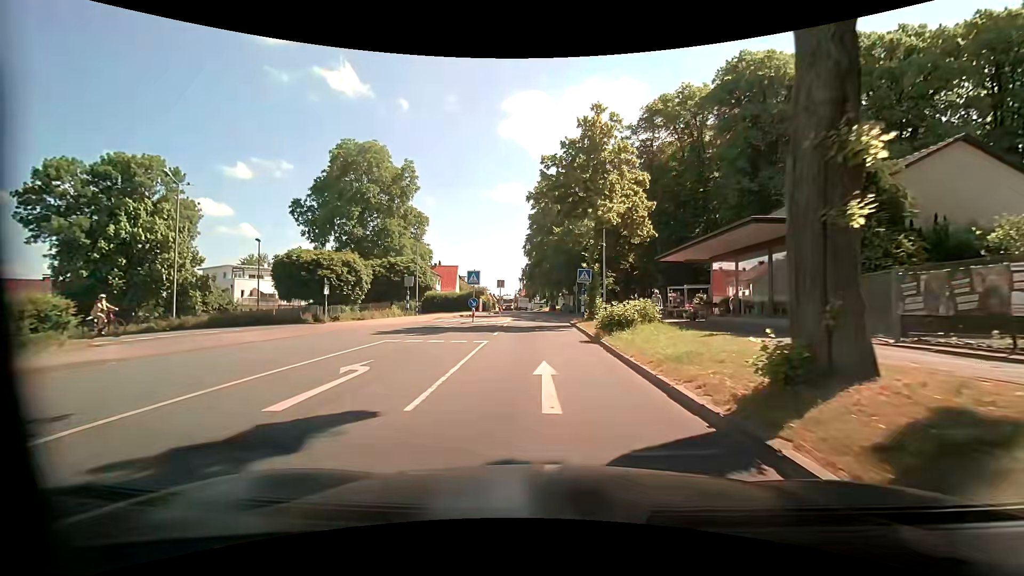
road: residential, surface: asphalt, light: Day
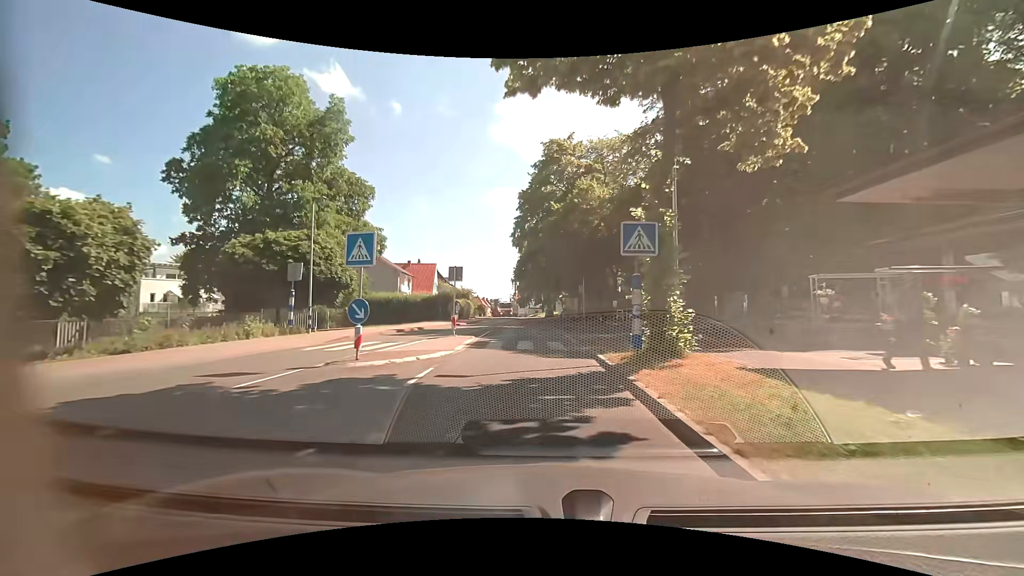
(+0.5, +17.3) m; +2°
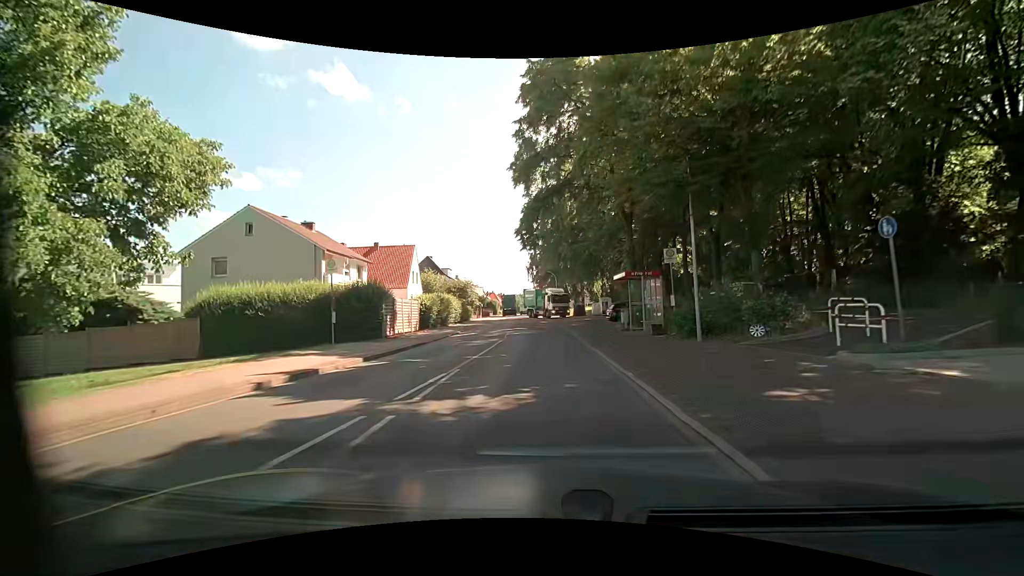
(-0.5, +27.0) m; -2°
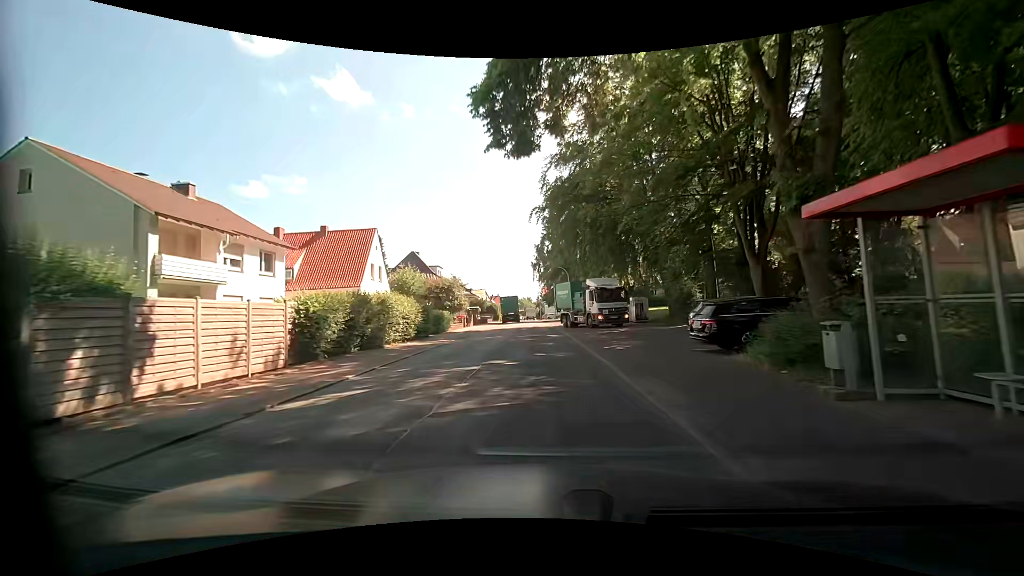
(-0.1, +17.0) m; -2°
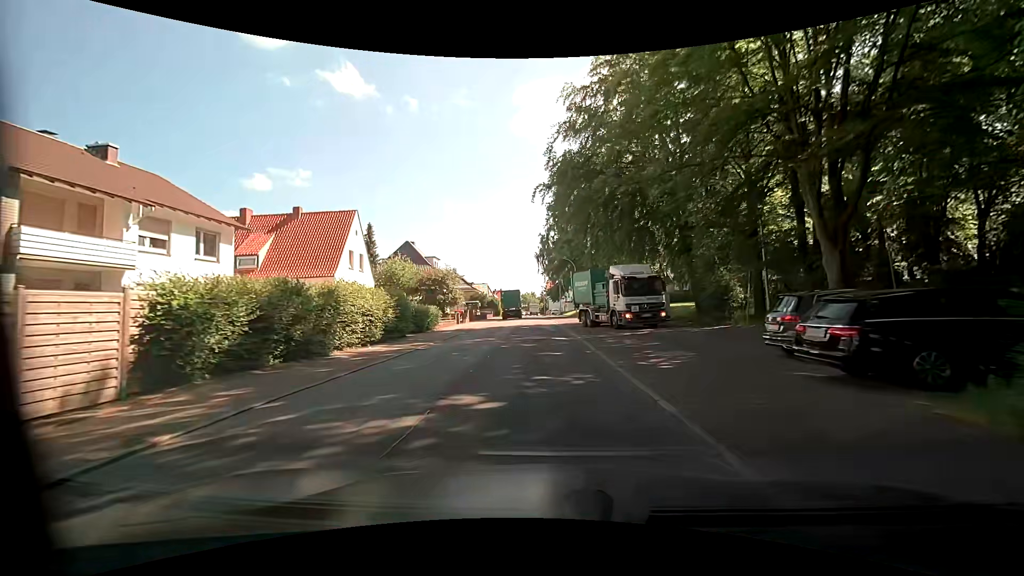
(0.0, +5.9) m; 0°
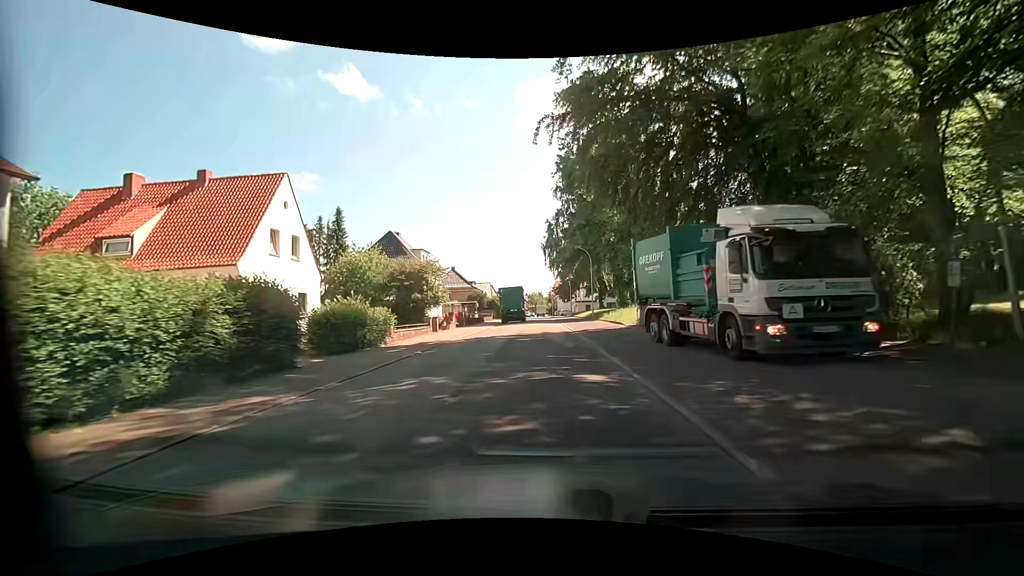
(+0.1, +11.9) m; +1°
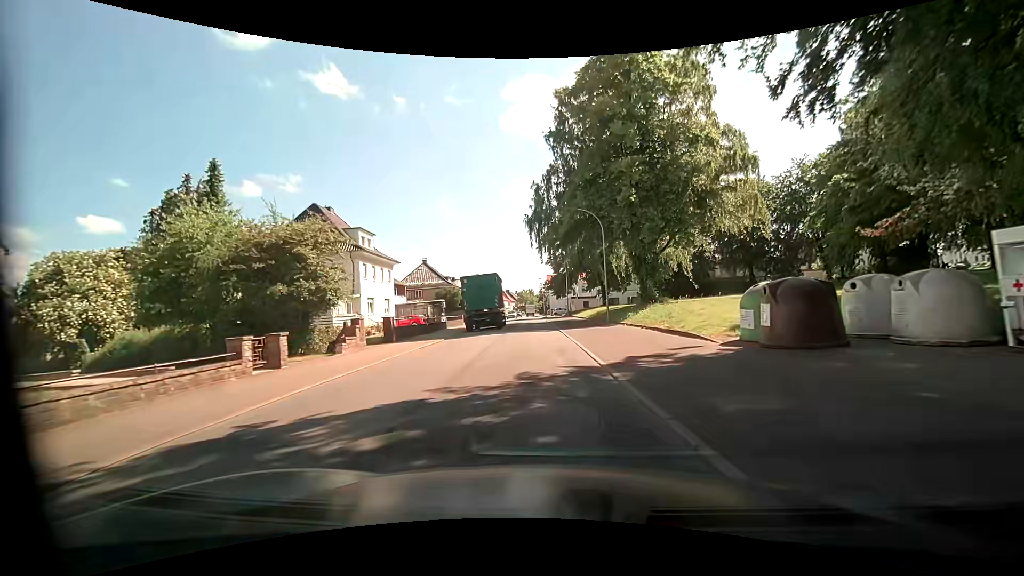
(-0.2, +18.4) m; 0°
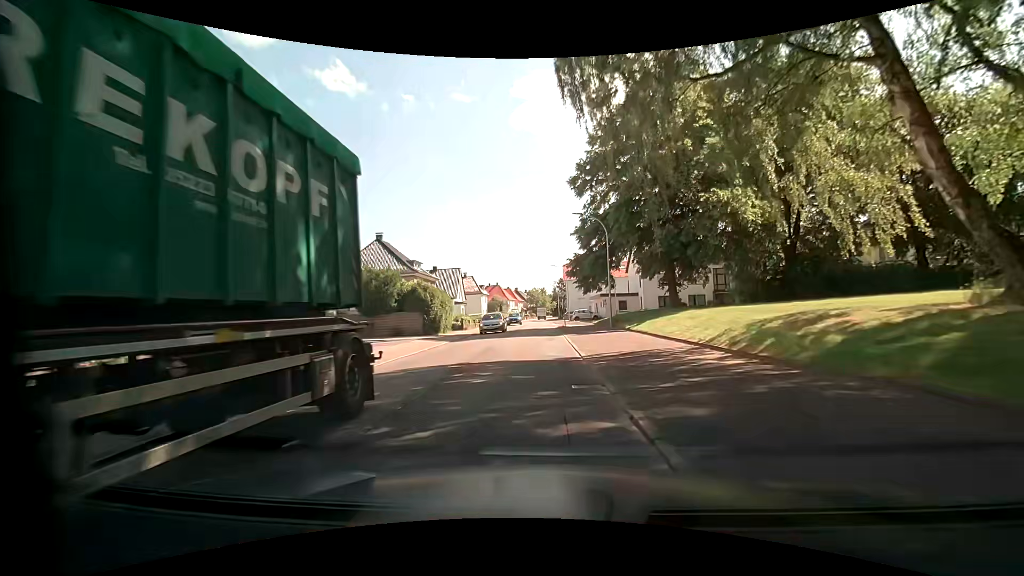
(-0.5, +32.7) m; -1°
(0, +10) (0, +20) (0, +30) (-1, +40) (-1, +50) (-1, +60) (-1, +70) (-1, +80) (-1, +90) (-1, +100) m
